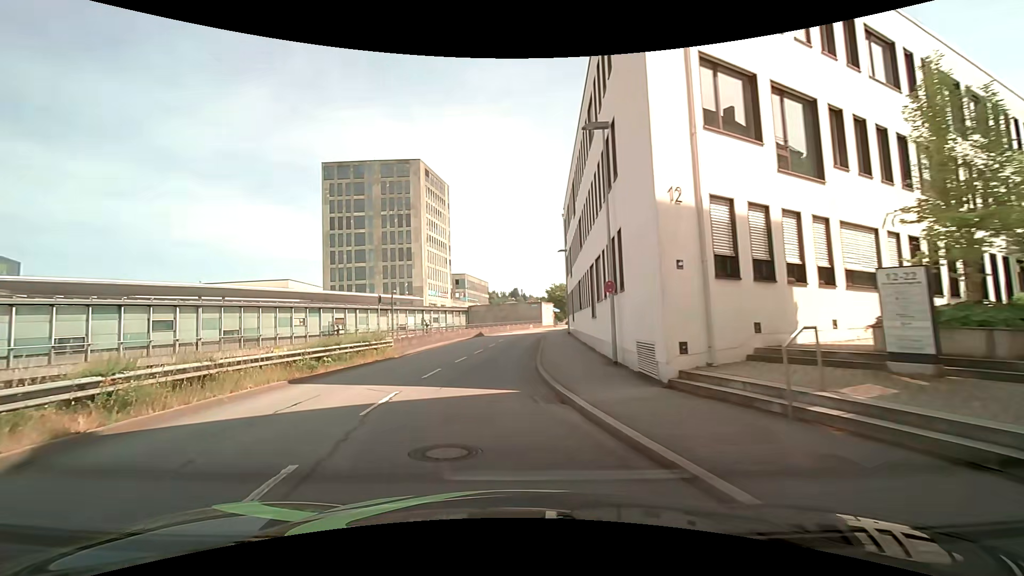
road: residential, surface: asphalt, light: Day
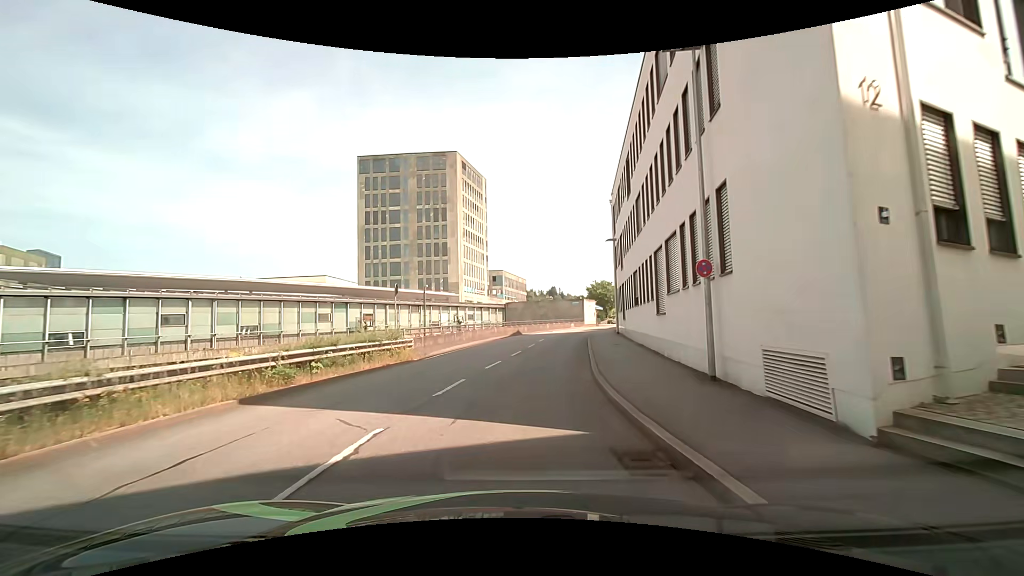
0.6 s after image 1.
(-0.3, +4.7) m; -6°
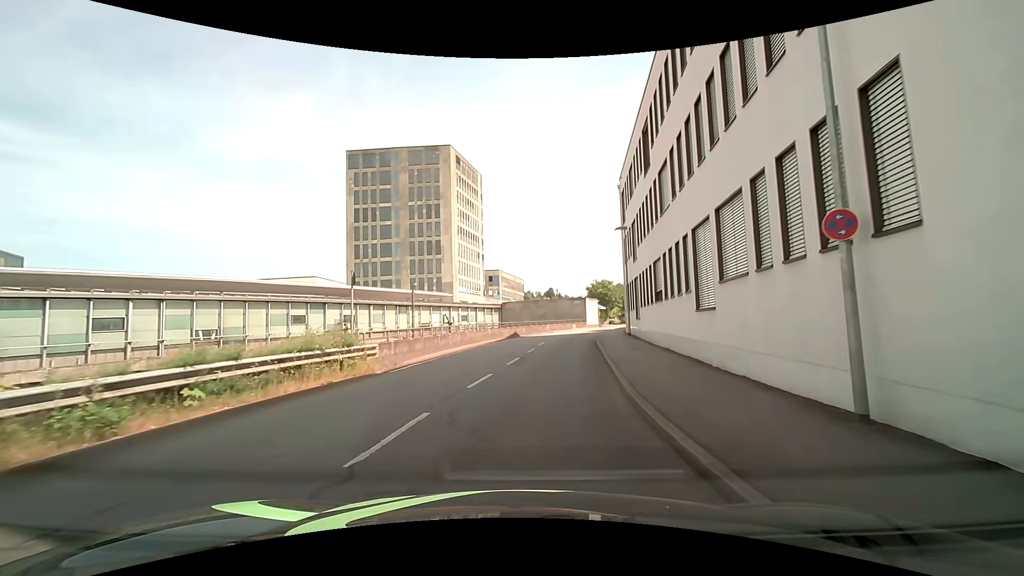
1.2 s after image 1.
(0.0, +4.9) m; +1°
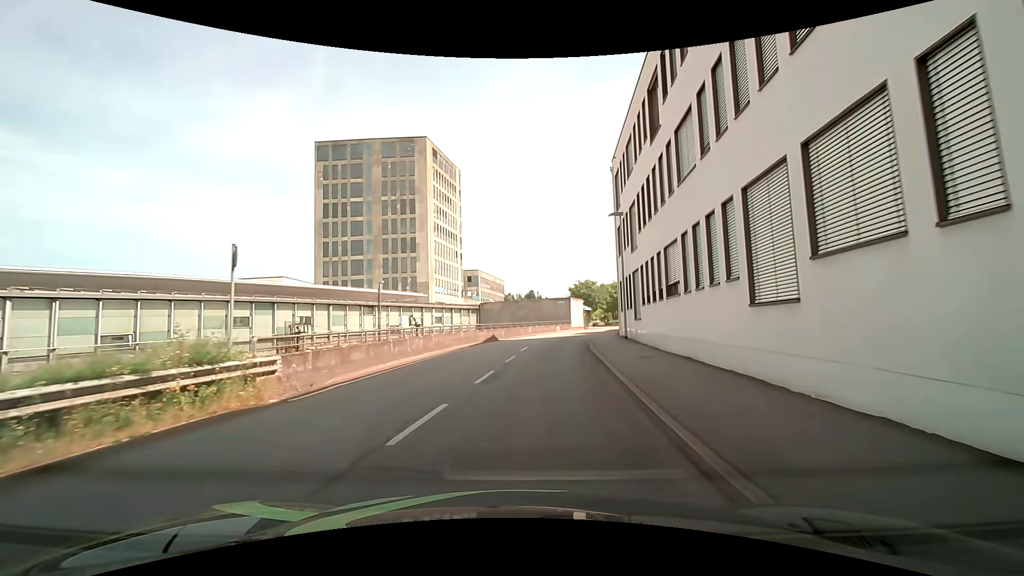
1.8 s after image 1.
(+0.1, +5.2) m; +4°
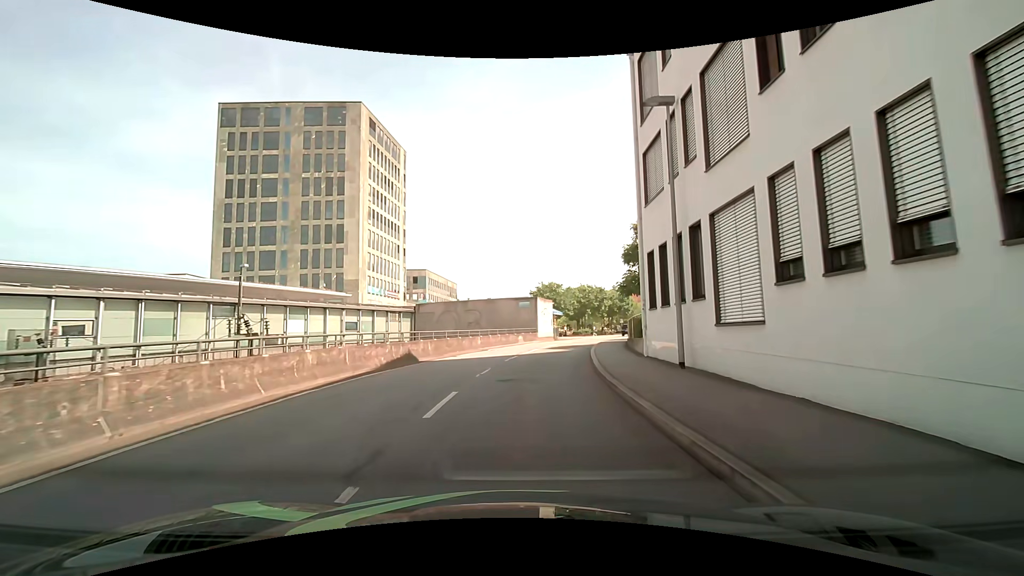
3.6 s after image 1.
(+0.5, +16.4) m; +3°
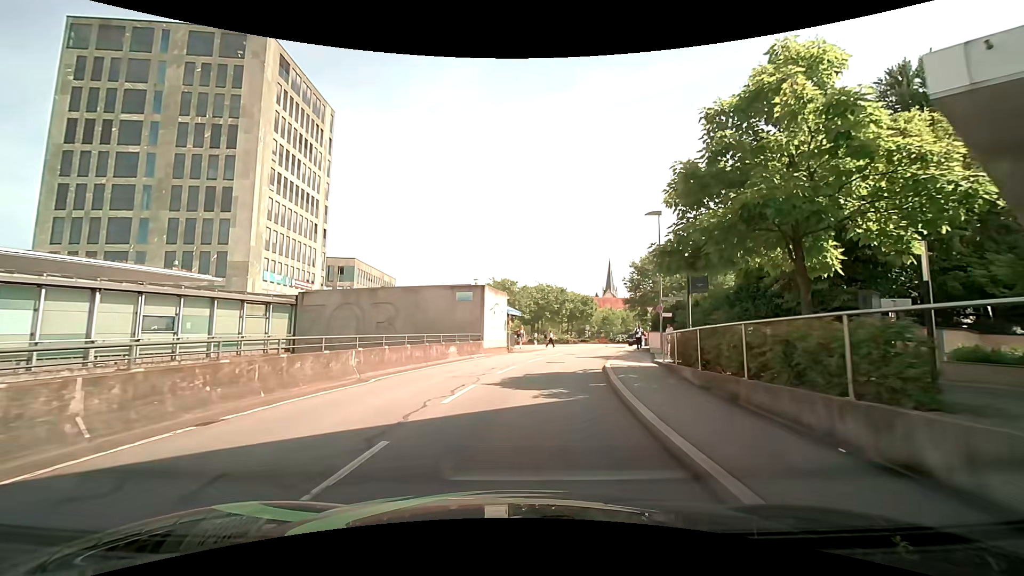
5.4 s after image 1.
(+0.6, +16.0) m; +6°
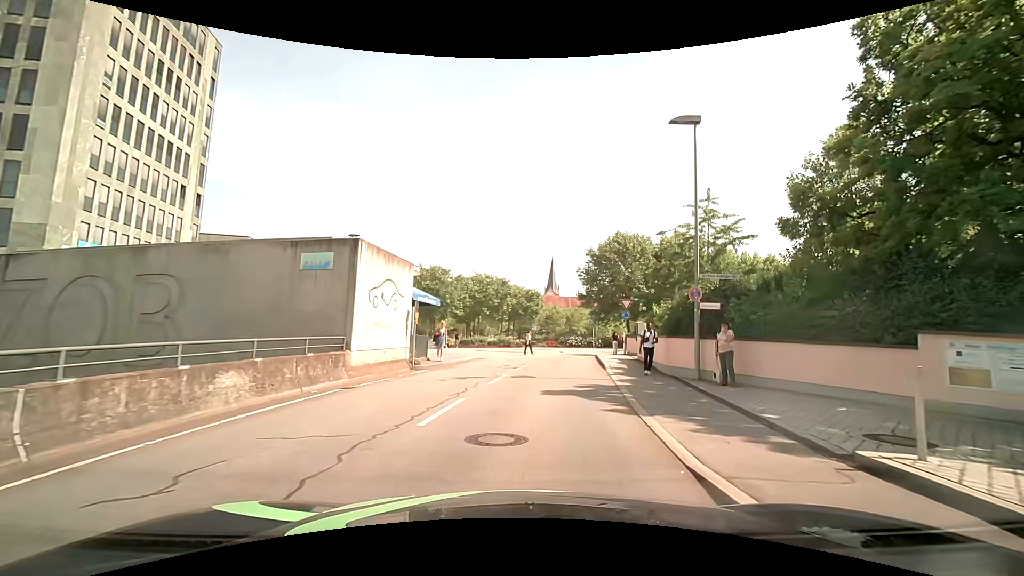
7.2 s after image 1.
(+0.5, +13.9) m; +6°
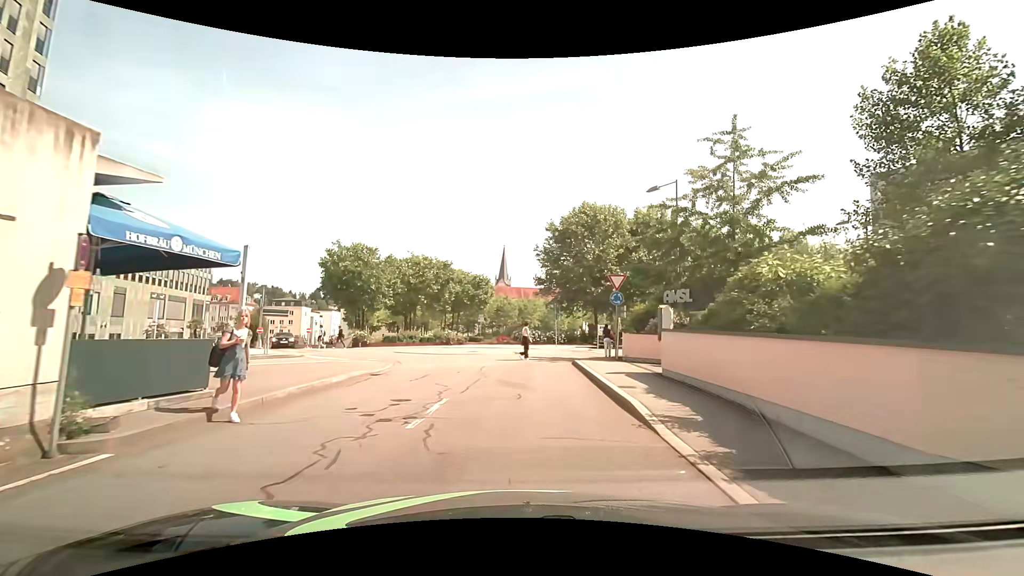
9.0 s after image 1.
(+0.7, +12.0) m; +6°
(0, +10) (0, +20) (+3, +29) (+11, +35) (+20, +39) (+30, +43) (+39, +46) (+49, +48) (+59, +48) (+69, +46) m
